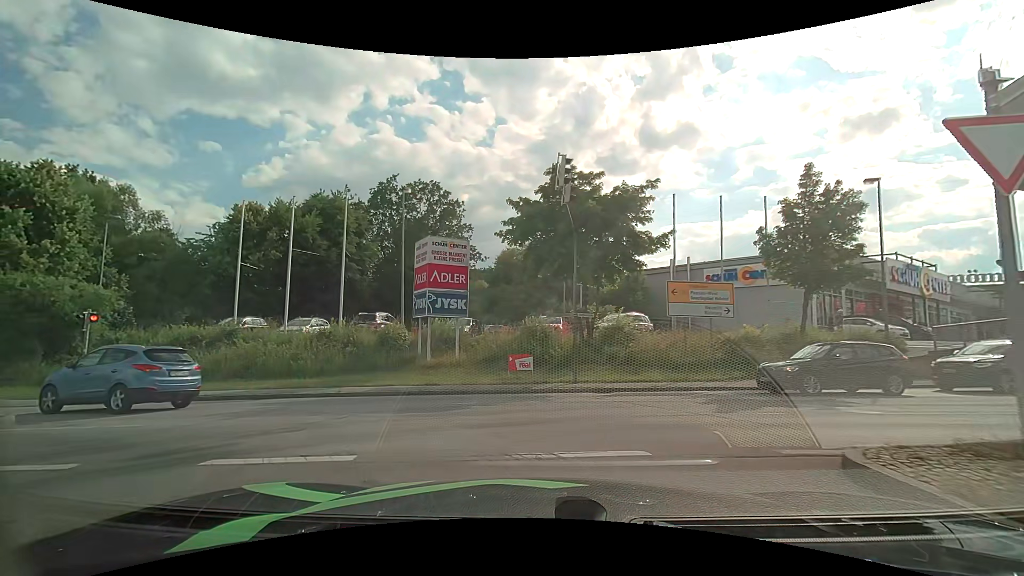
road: primary_link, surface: asphalt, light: Day
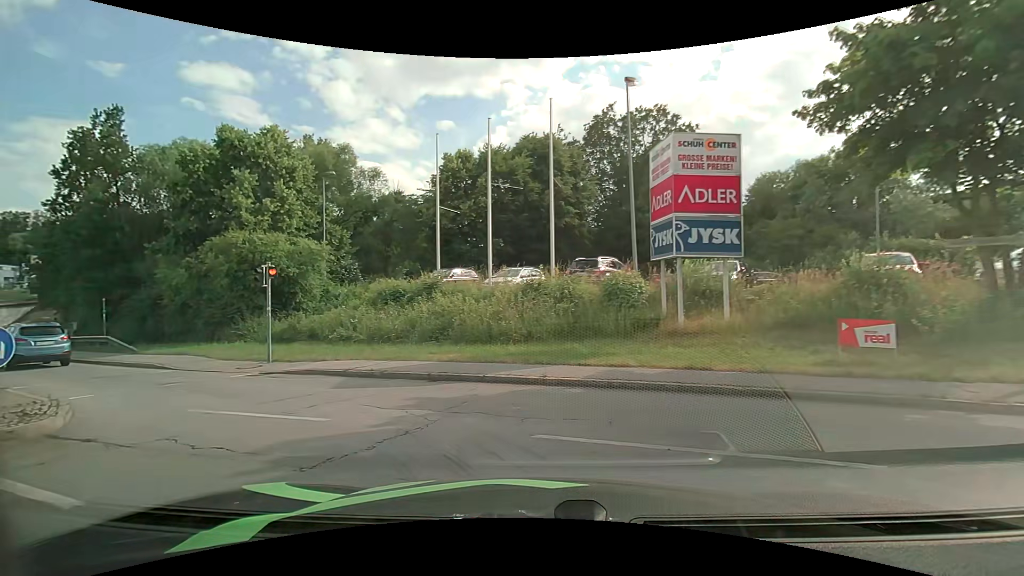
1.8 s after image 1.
(-1.4, +7.3) m; -24°
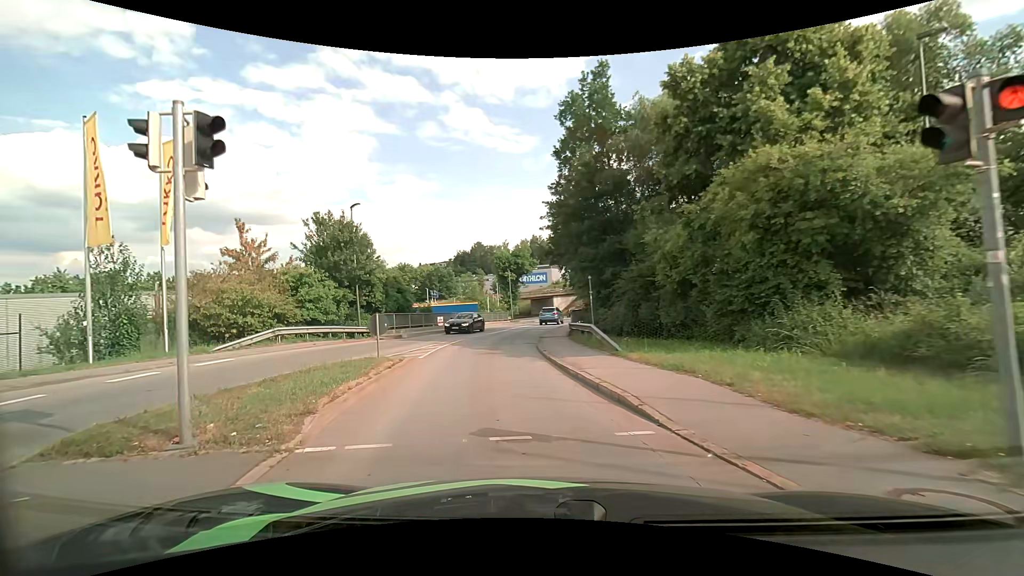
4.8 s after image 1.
(-6.4, +11.4) m; -52°
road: tertiary
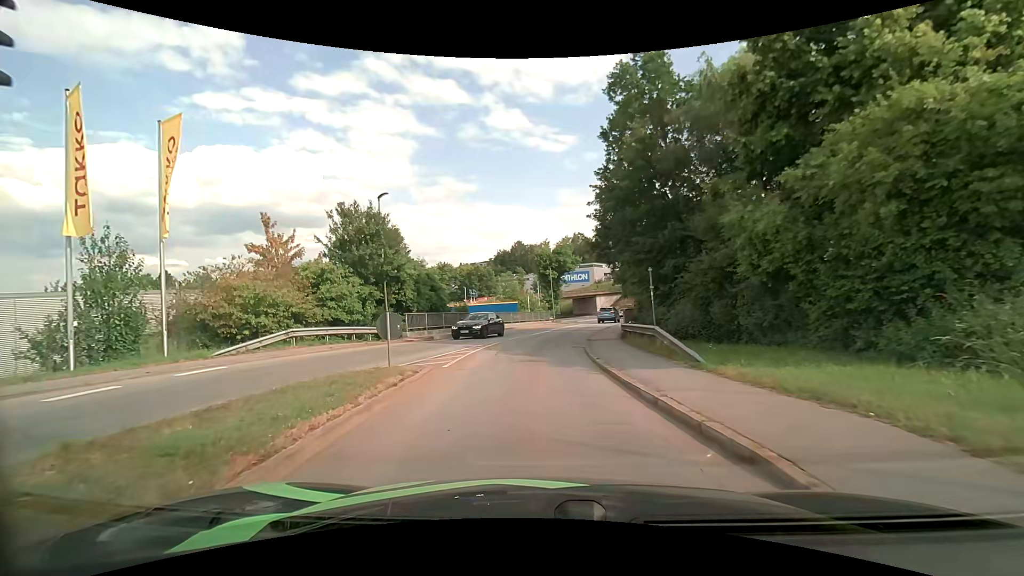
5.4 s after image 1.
(-0.2, +3.1) m; -6°
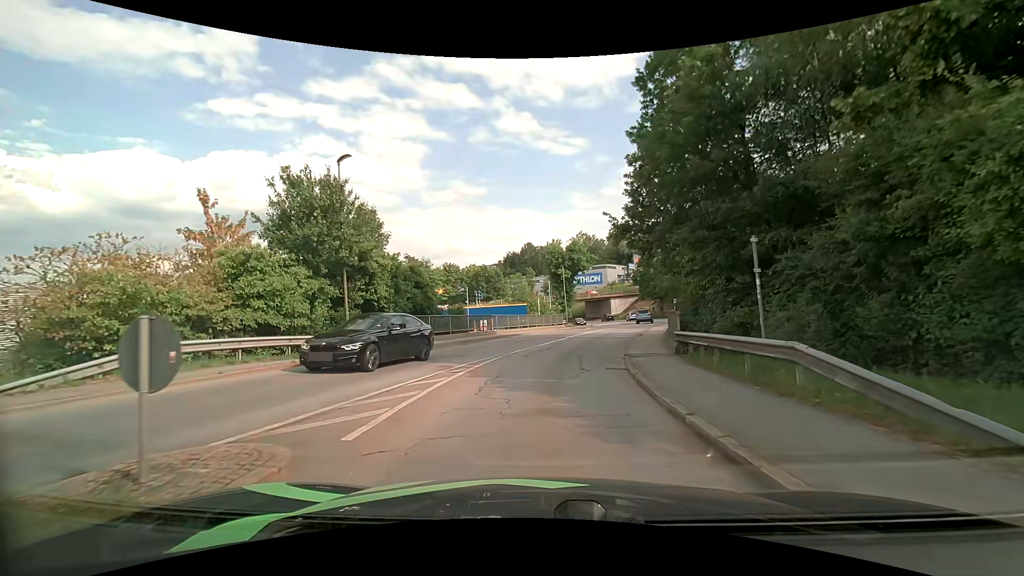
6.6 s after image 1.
(-0.2, +7.2) m; -2°
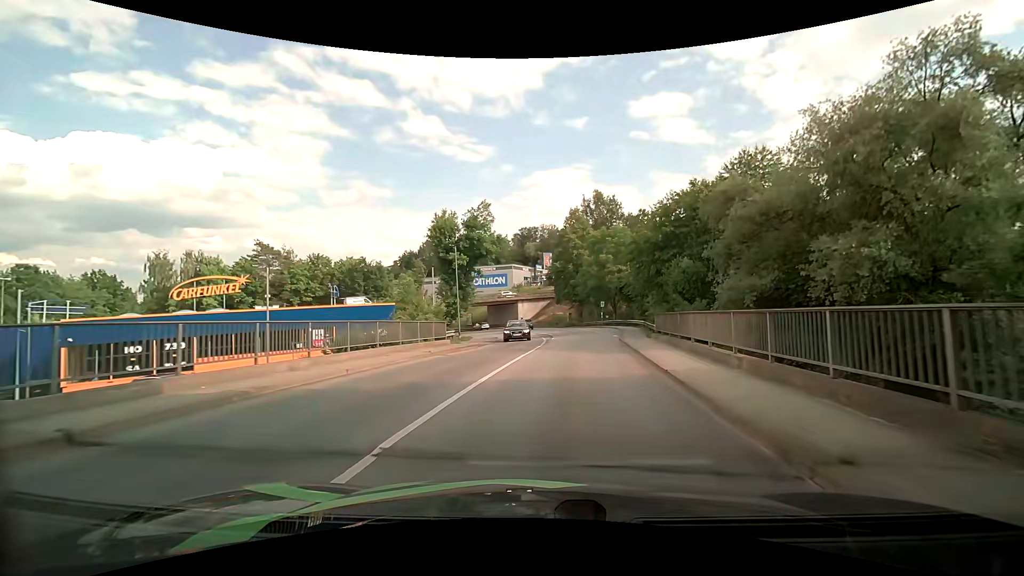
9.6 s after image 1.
(+1.9, +23.4) m; +11°
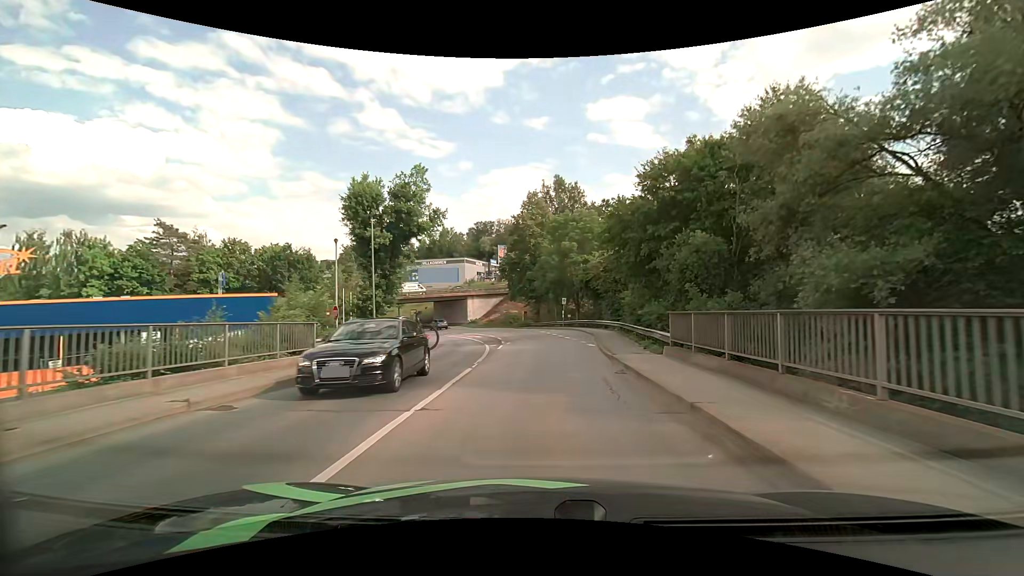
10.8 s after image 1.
(+0.5, +11.1) m; +5°
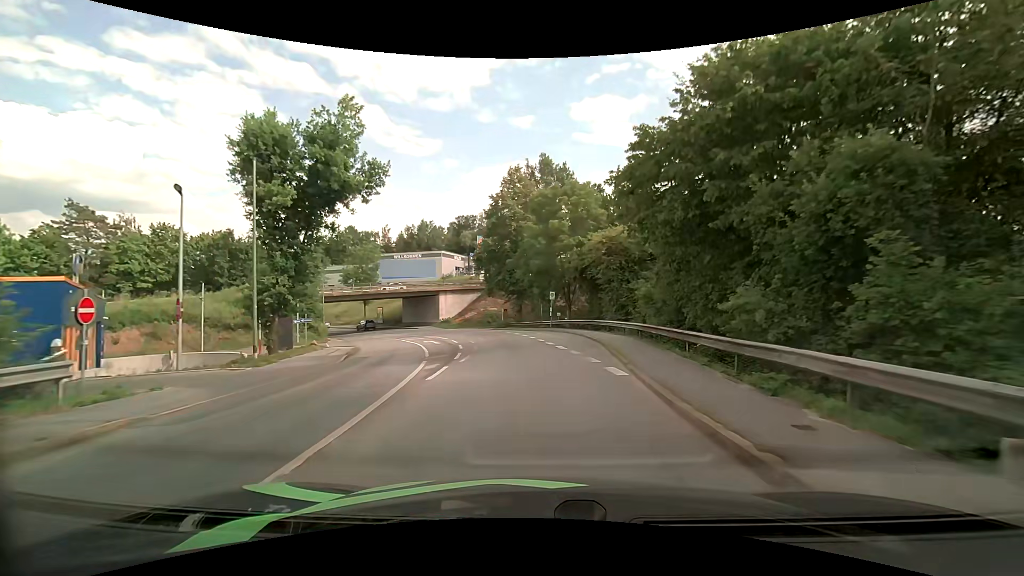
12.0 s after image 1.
(+0.3, +11.5) m; +2°
(0, +10) (-1, +20) (-2, +30) (-4, +40) (-7, +49) (-12, +58) (-17, +67) (-22, +75) (-29, +82) (-36, +90) m
